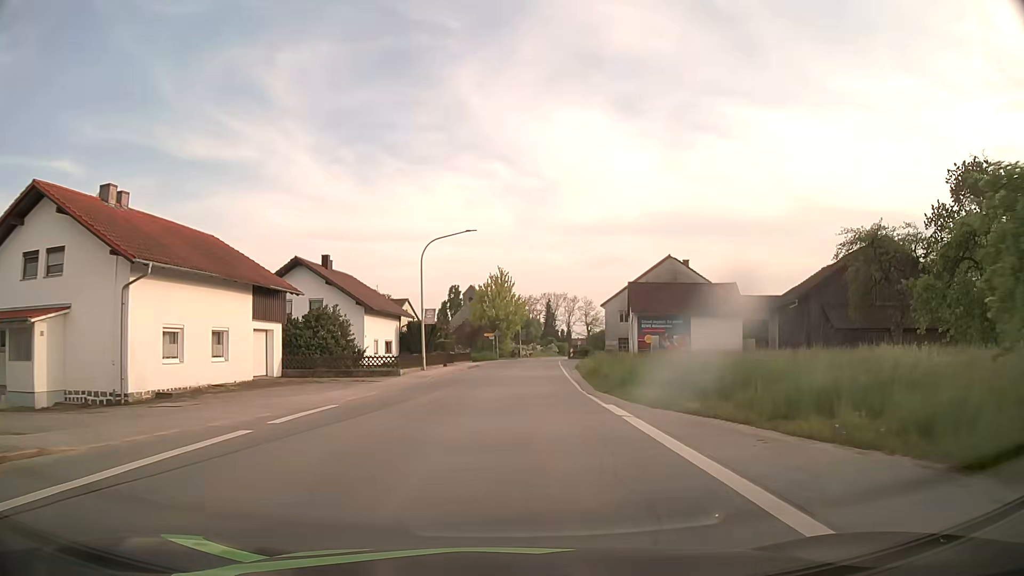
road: secondary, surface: asphalt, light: Day
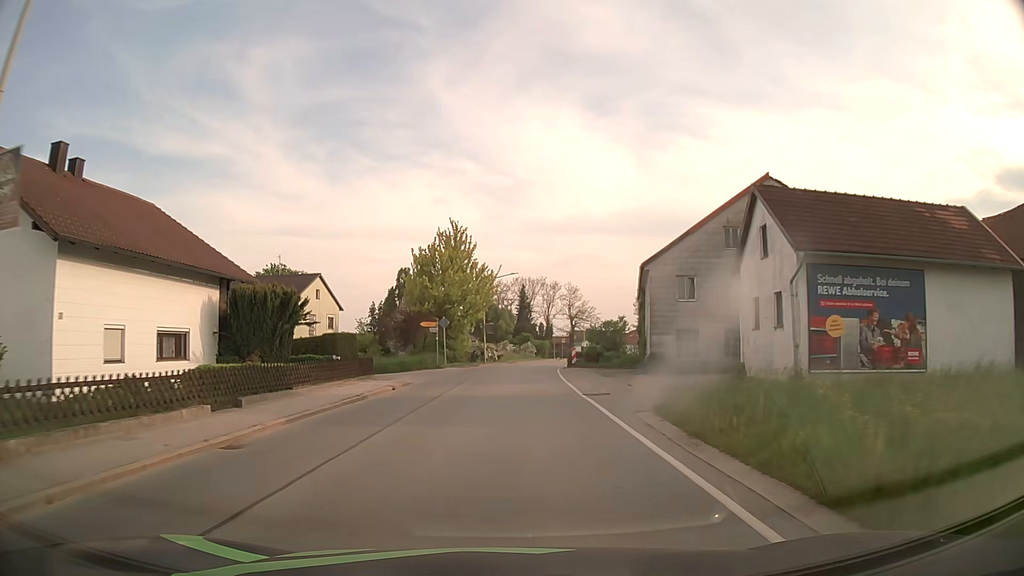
(+0.9, +30.4) m; +3°
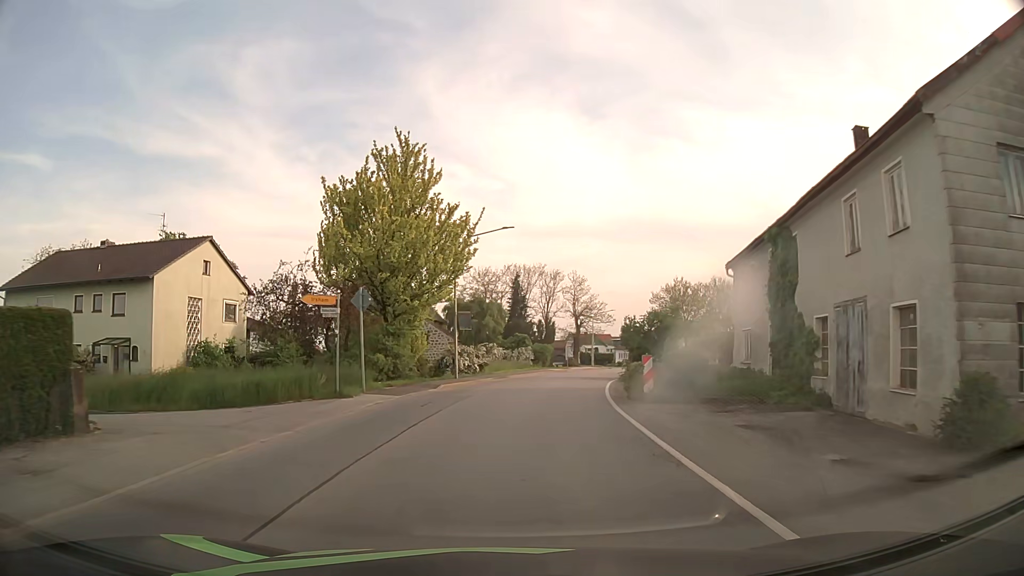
(+0.2, +22.9) m; +1°
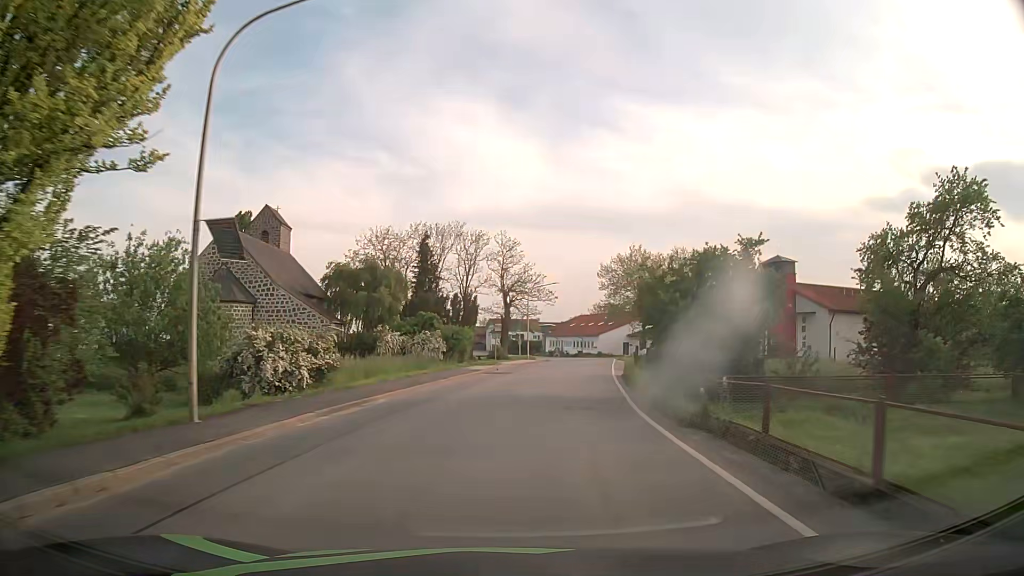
(+1.1, +22.8) m; +7°
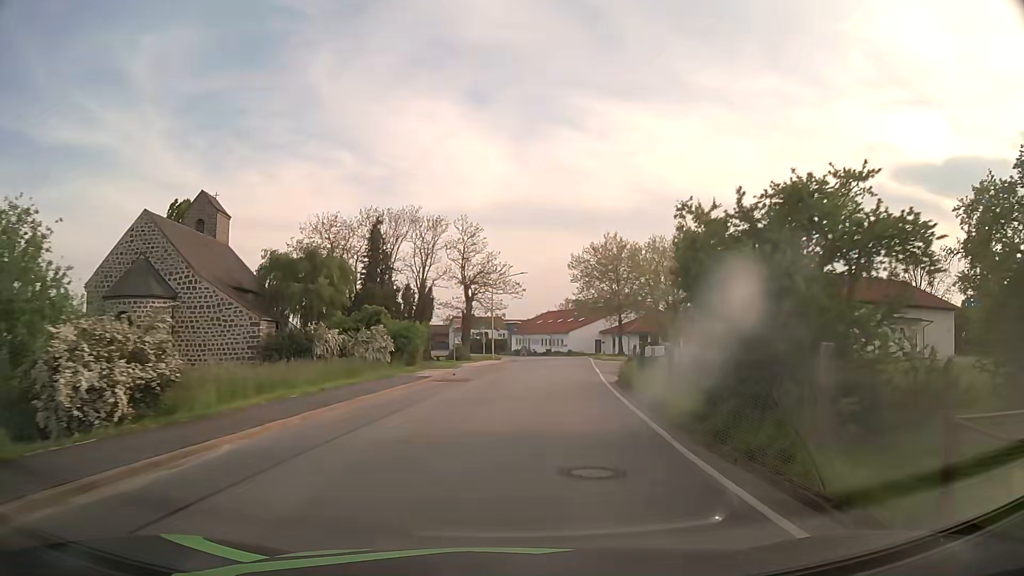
(+0.2, +7.6) m; +3°
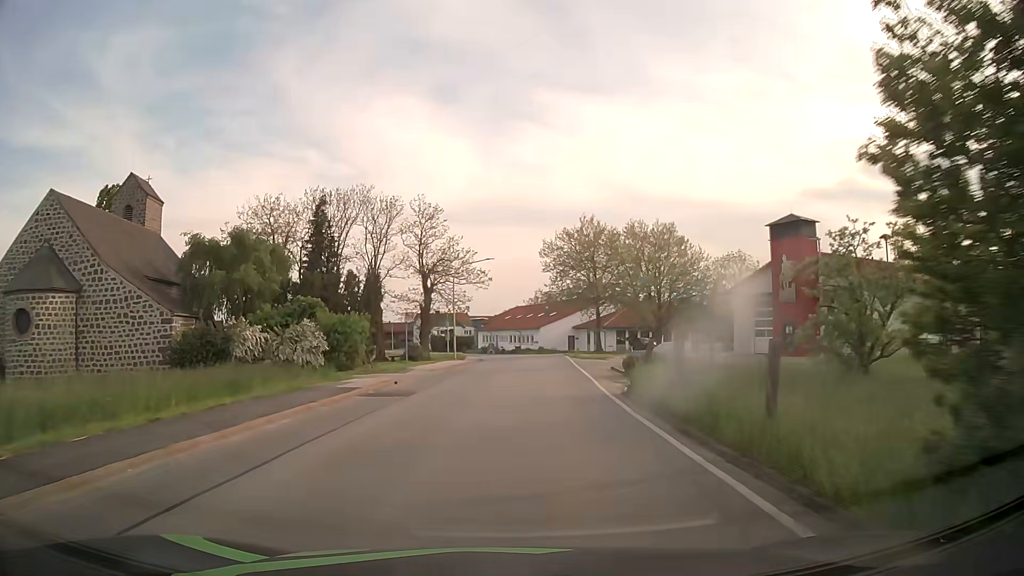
(+0.2, +7.7) m; +3°
